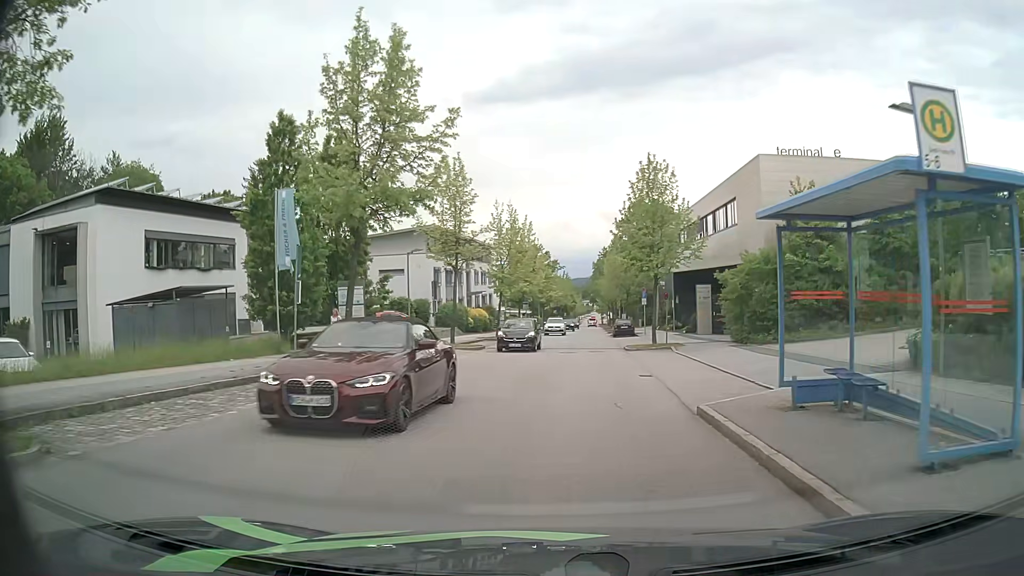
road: residential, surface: asphalt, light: Day
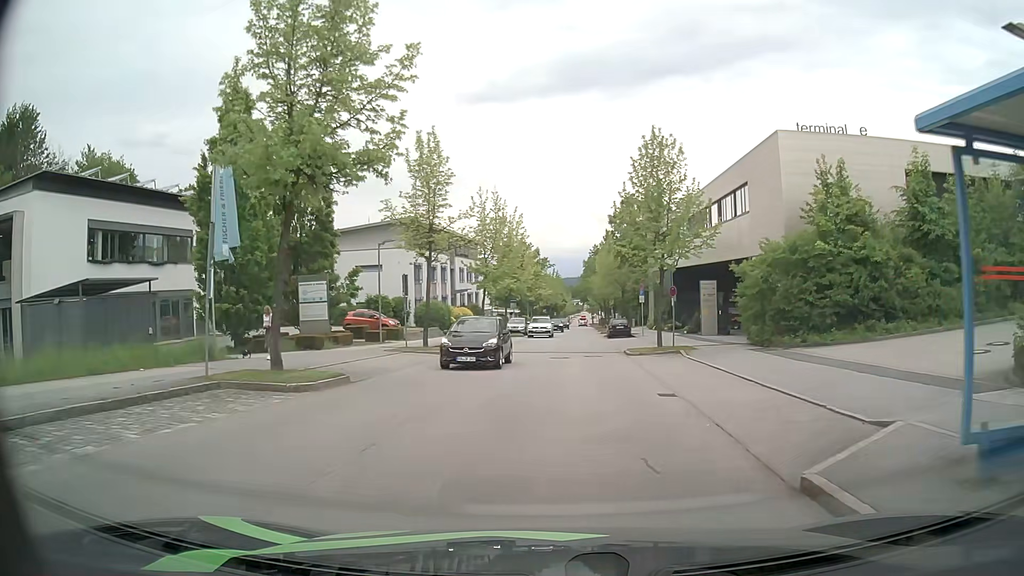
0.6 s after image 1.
(0.0, +4.4) m; +1°
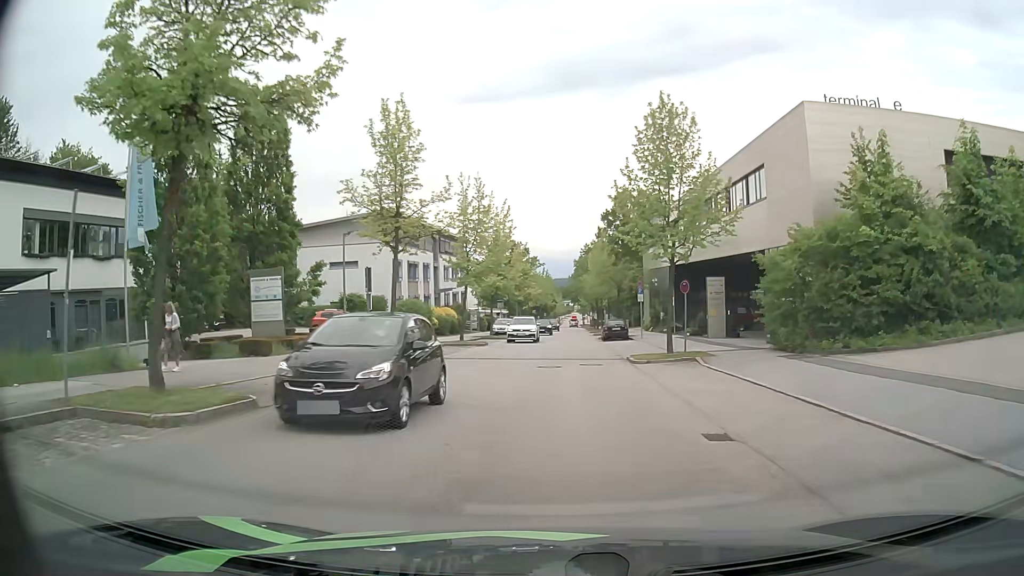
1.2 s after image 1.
(0.0, +4.4) m; +1°
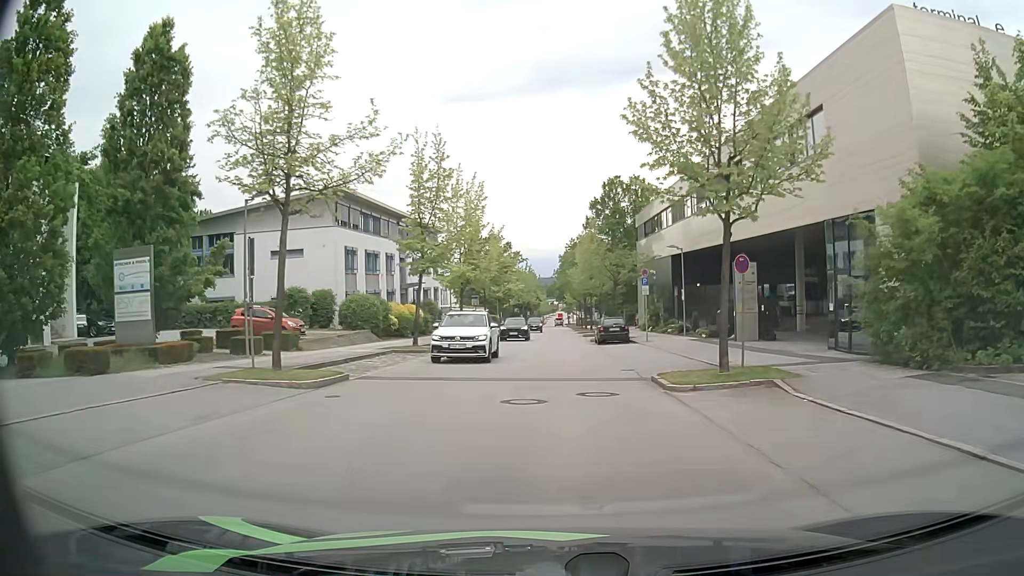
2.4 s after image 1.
(+0.1, +8.9) m; +1°
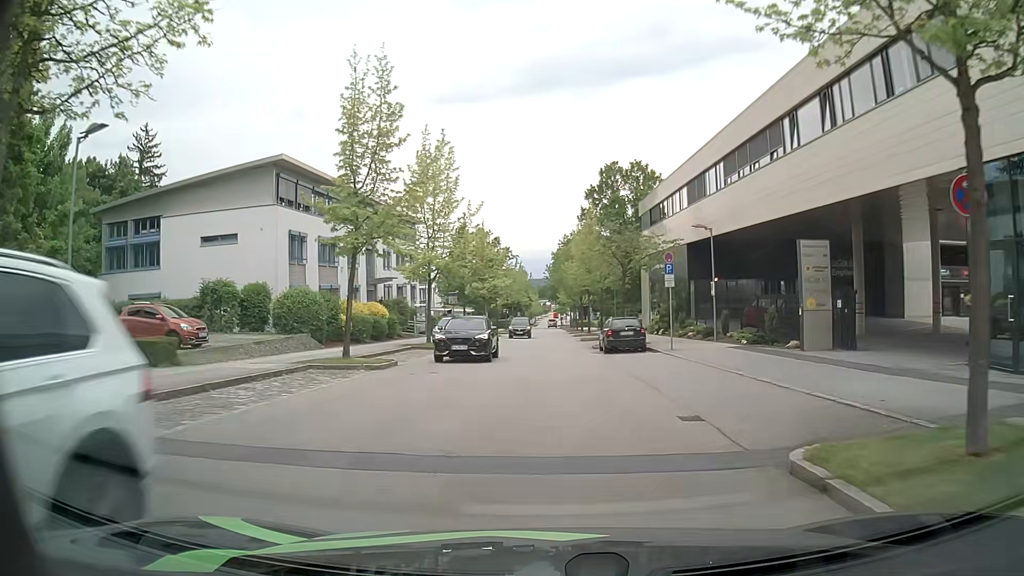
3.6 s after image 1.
(+0.1, +8.9) m; +1°
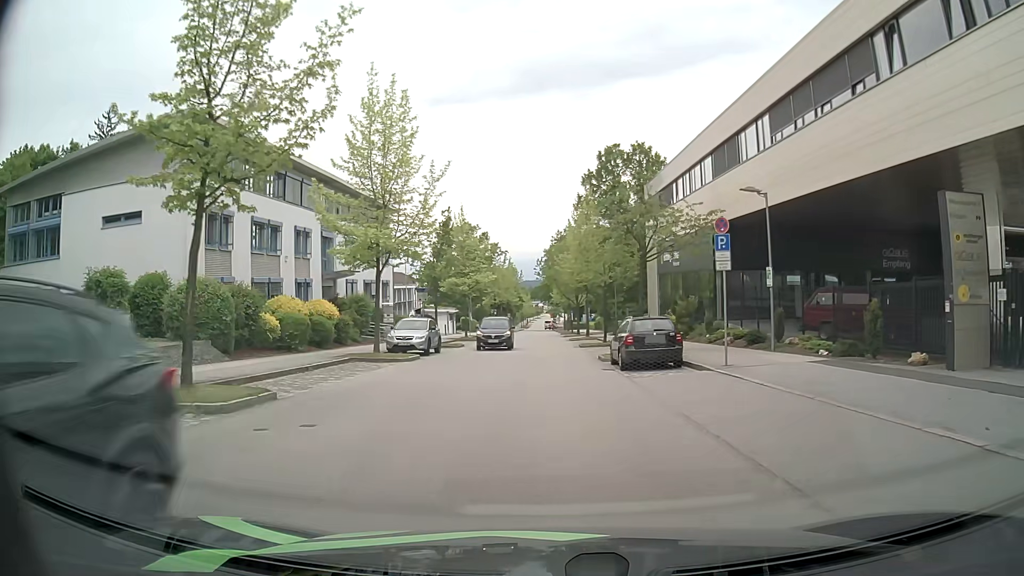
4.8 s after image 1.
(0.0, +8.9) m; +1°
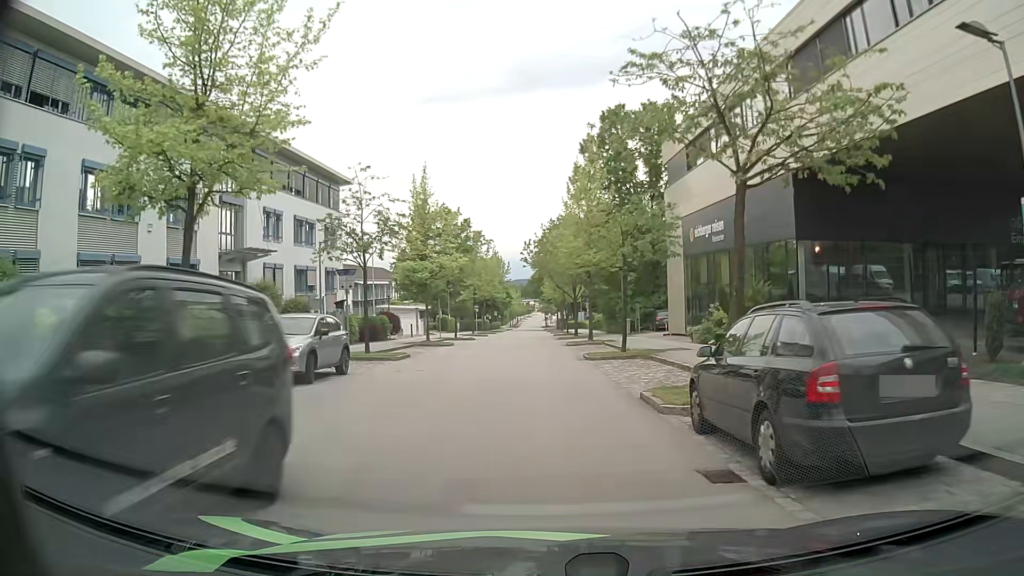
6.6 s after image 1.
(-0.1, +13.4) m; -1°
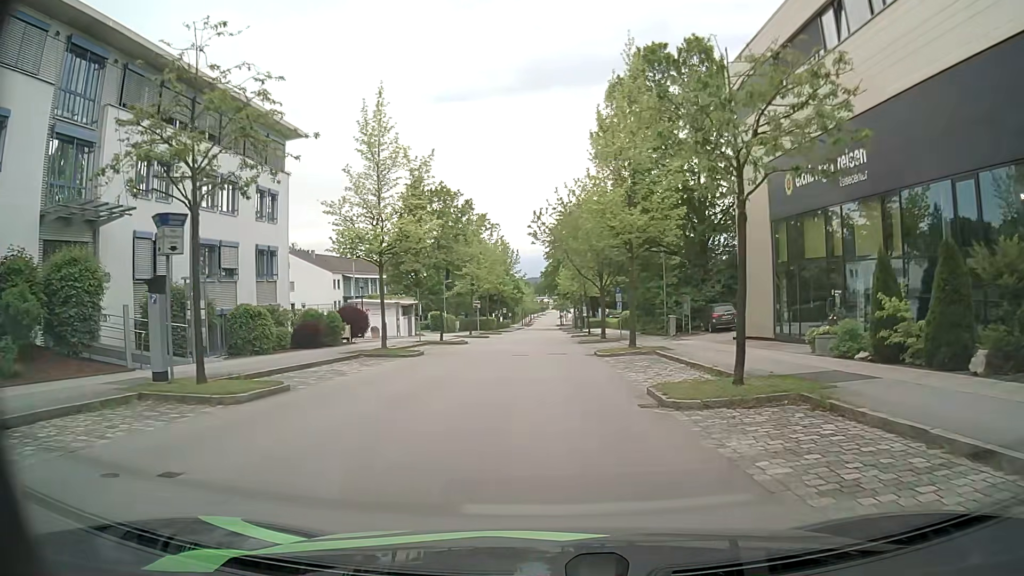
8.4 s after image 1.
(+0.2, +13.7) m; +1°
(0, +10) (0, +20) (0, +30) (0, +40) (0, +50) (0, +60) (-1, +70) (-1, +80) (-1, +90) (-1, +100) m
